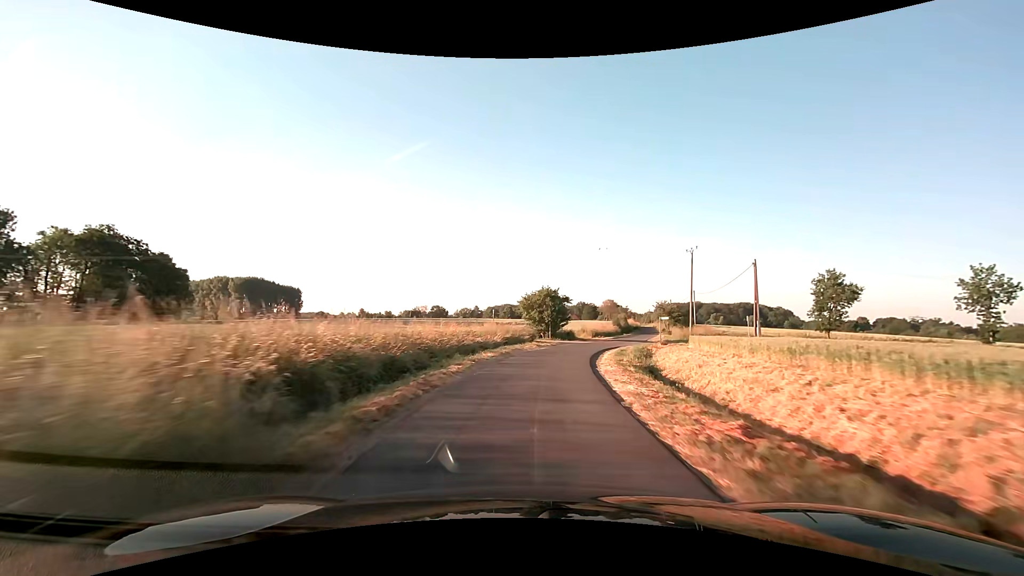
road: unclassified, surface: asphalt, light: Day
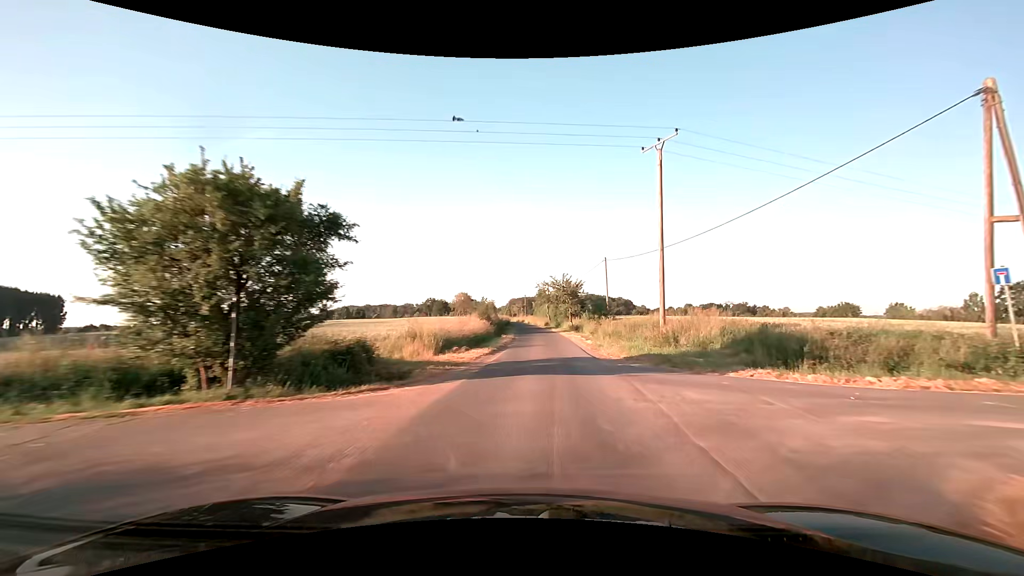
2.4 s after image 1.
(+5.2, +38.3) m; +16°
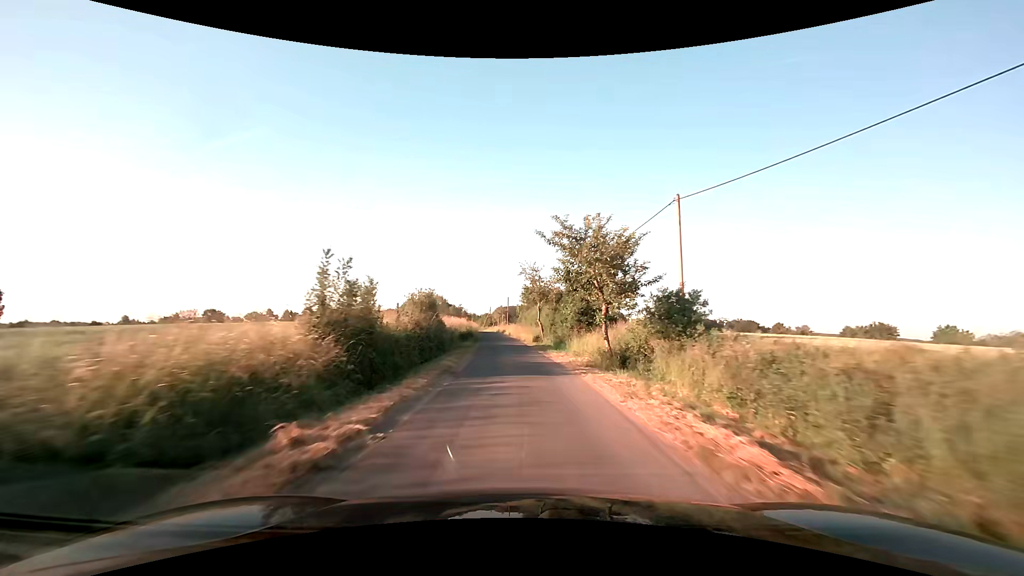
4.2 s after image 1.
(+1.5, +29.9) m; +2°
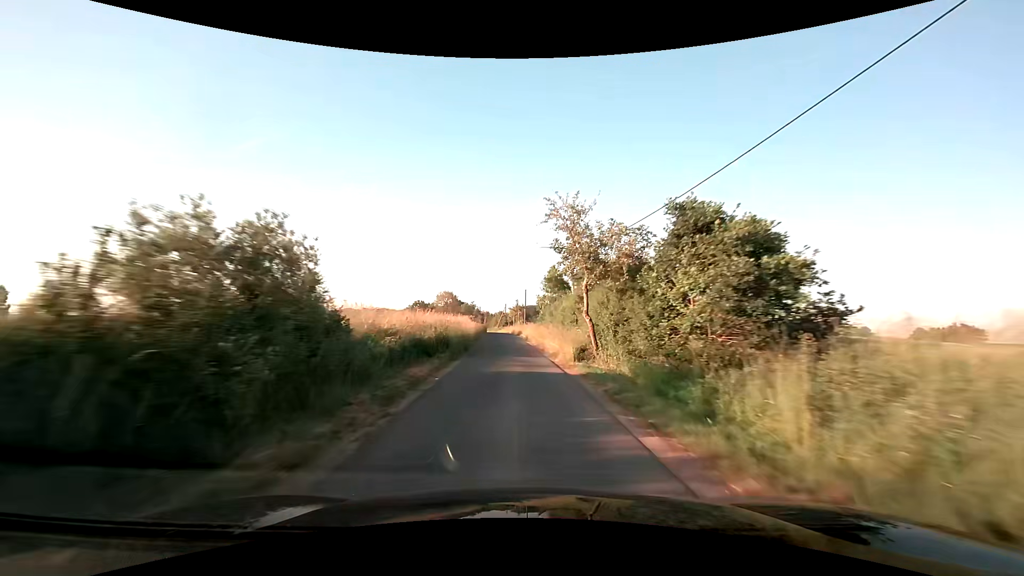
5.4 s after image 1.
(-0.4, +20.8) m; -2°
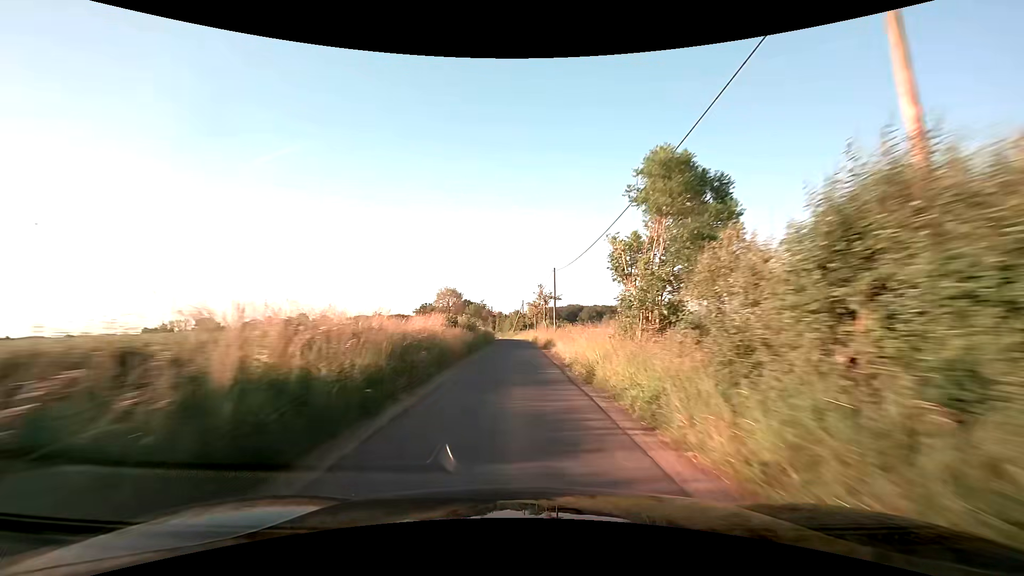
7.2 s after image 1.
(-0.8, +32.4) m; -2°
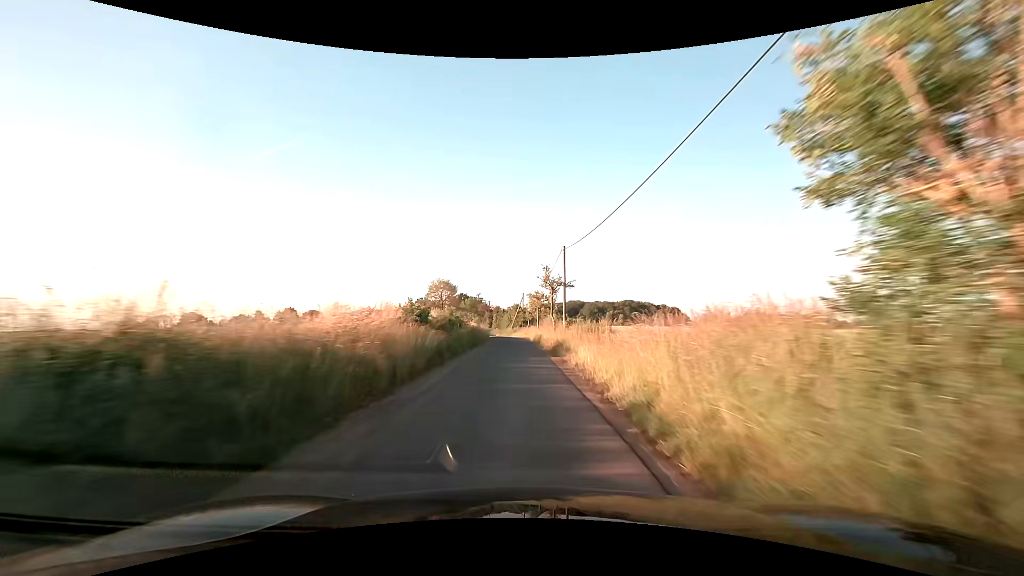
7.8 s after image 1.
(0.0, +10.9) m; 0°
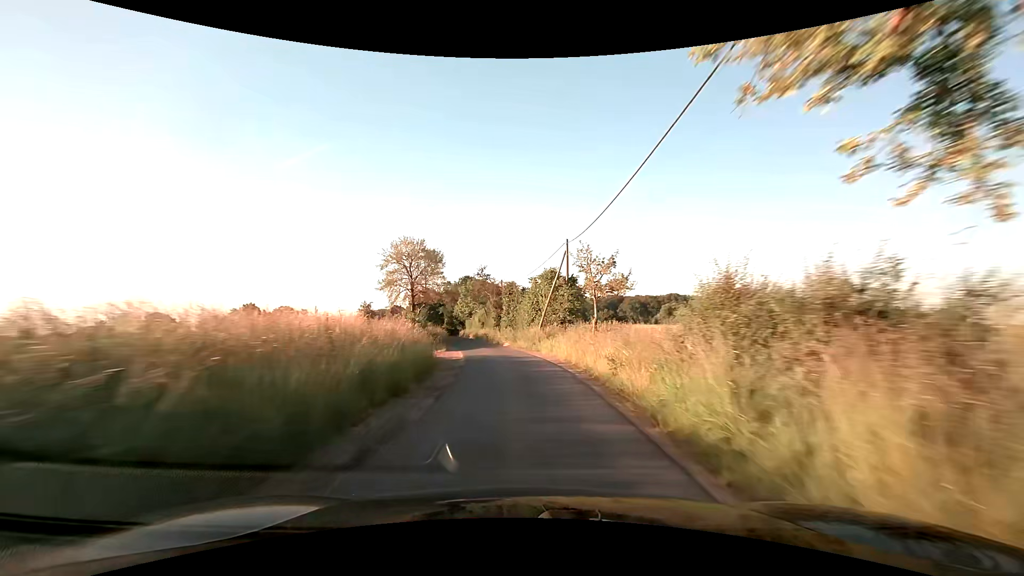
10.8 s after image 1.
(-0.9, +51.3) m; -3°
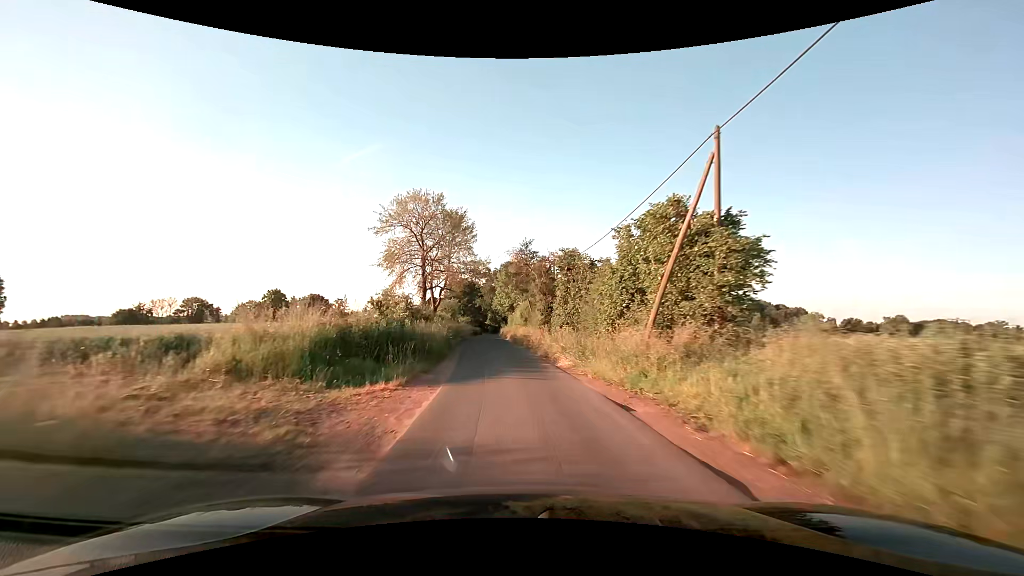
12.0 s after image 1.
(-0.9, +19.6) m; -5°
(0, +10) (-1, +20) (-2, +30) (-3, +40) (-4, +50) (-5, +60) (-5, +70) (-6, +80) (-6, +90) (-7, +100) m
